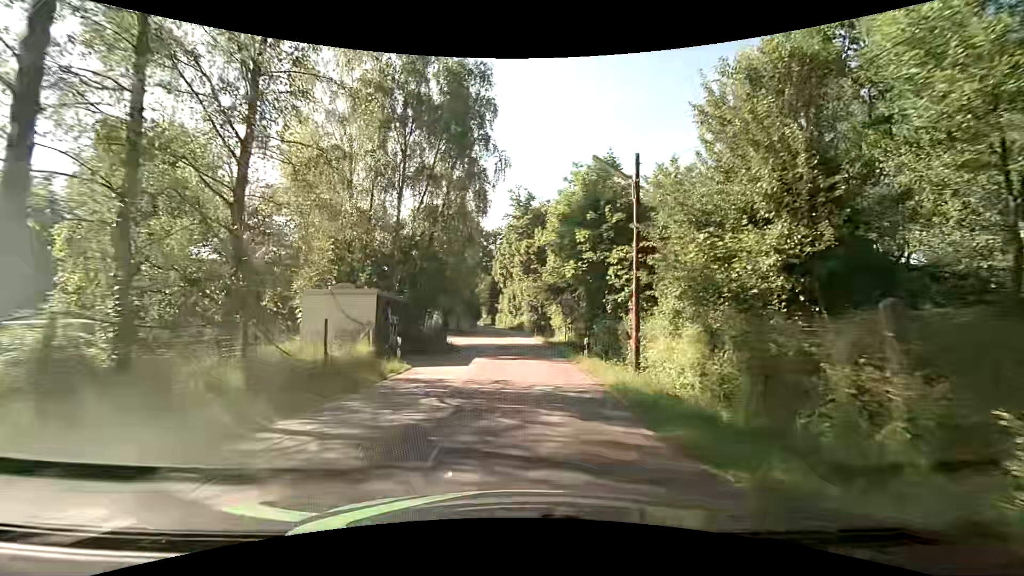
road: unclassified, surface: asphalt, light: Day
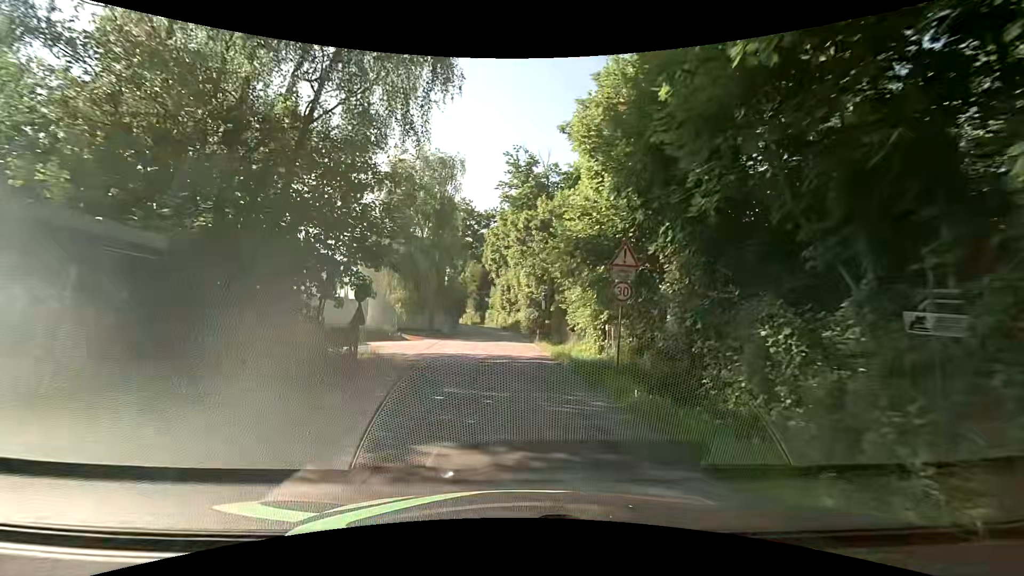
(+0.2, +17.2) m; +1°
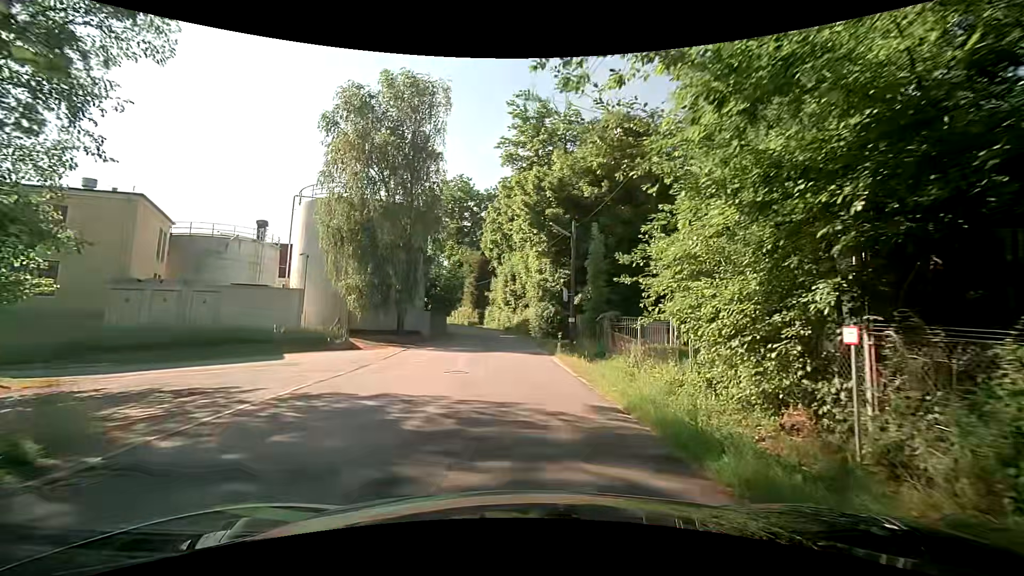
(-0.1, +14.5) m; -1°
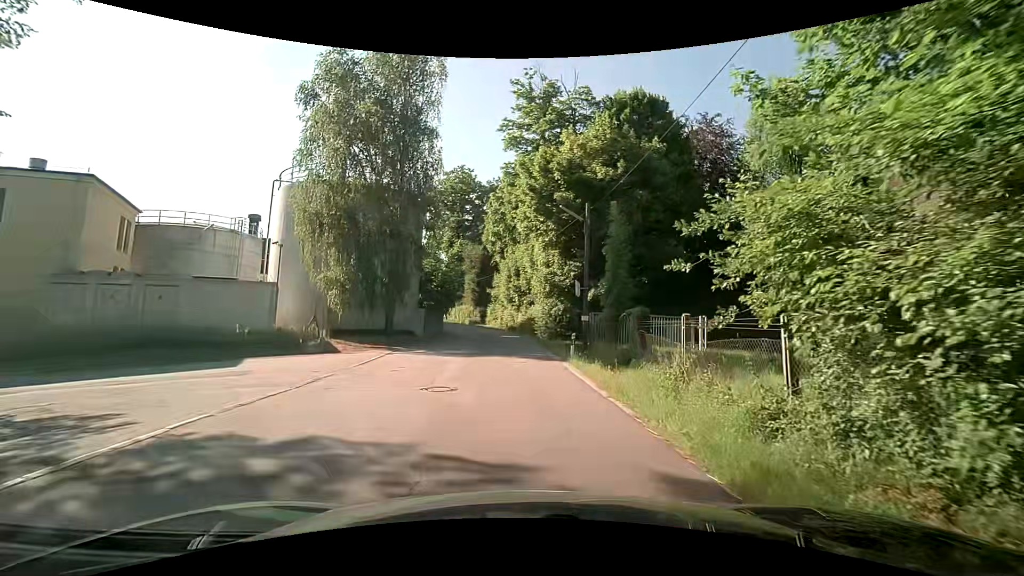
(0.0, +3.9) m; -1°
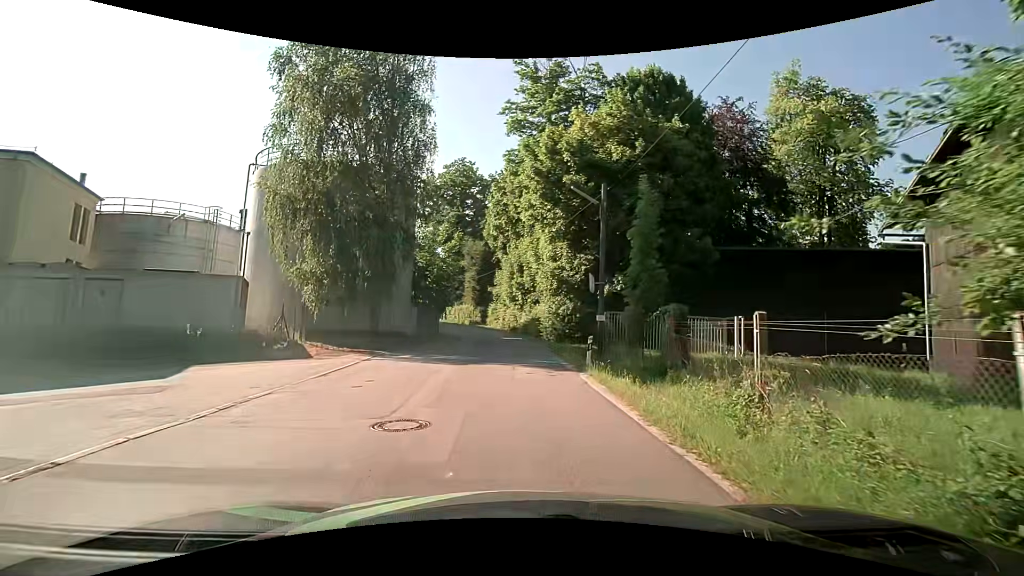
(0.0, +3.6) m; 0°
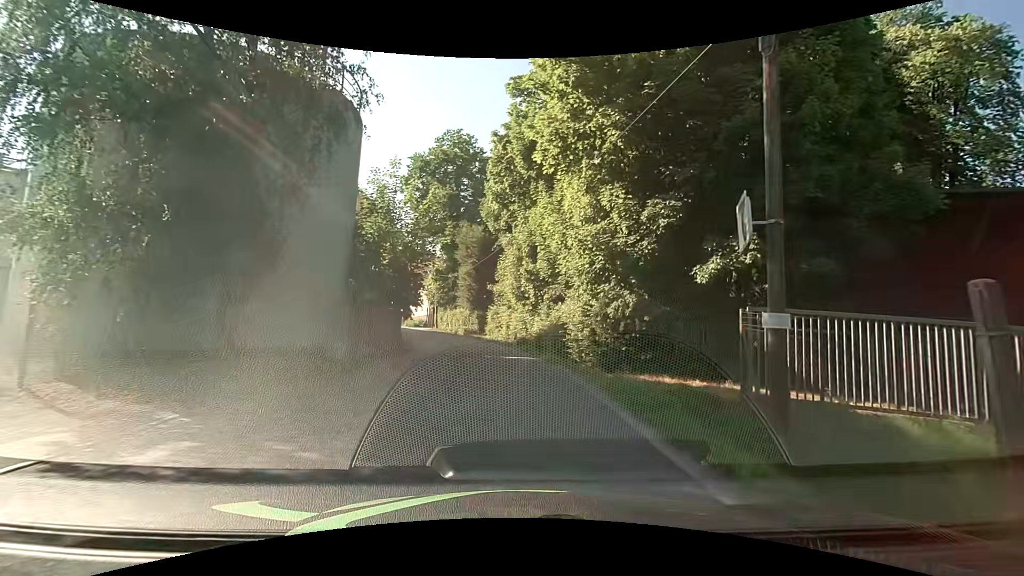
(-0.2, +13.5) m; -2°
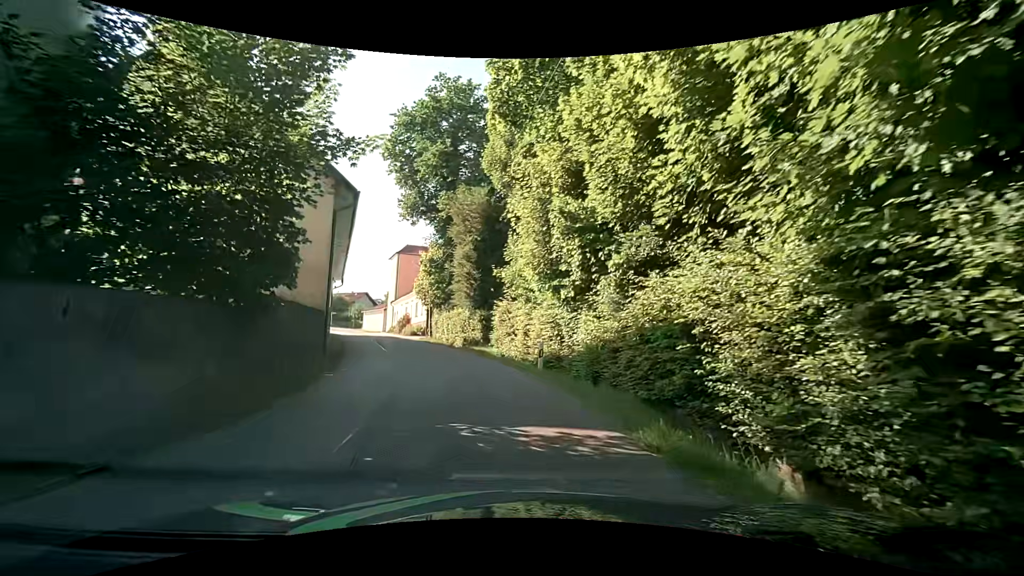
(-0.1, +13.9) m; -3°
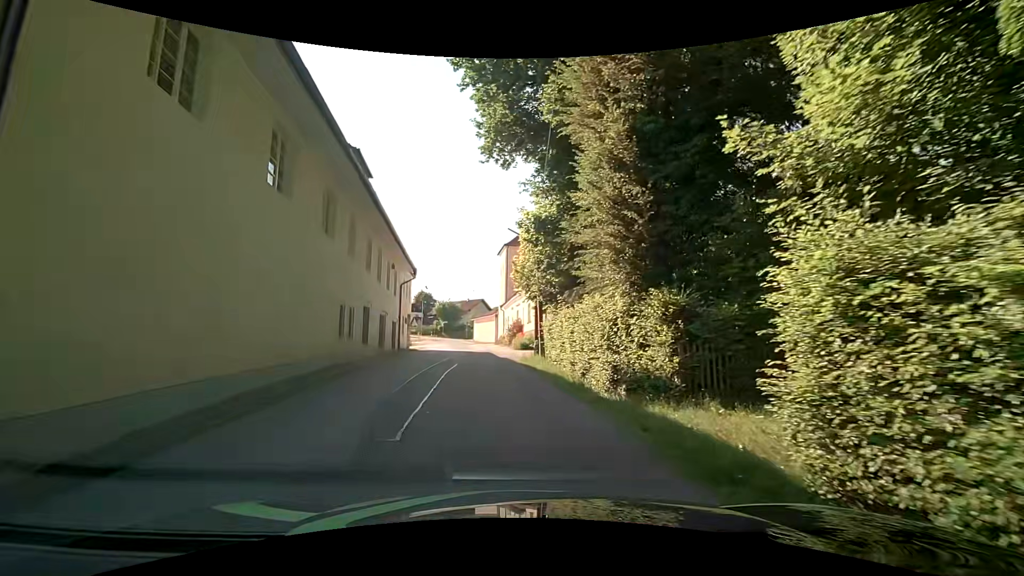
(-1.8, +18.4) m; -13°
(0, +10) (-1, +20) (-2, +30) (-3, +40) (-5, +50) (-6, +60) (-8, +70) (-9, +79) (-11, +89) (-15, +98) m
